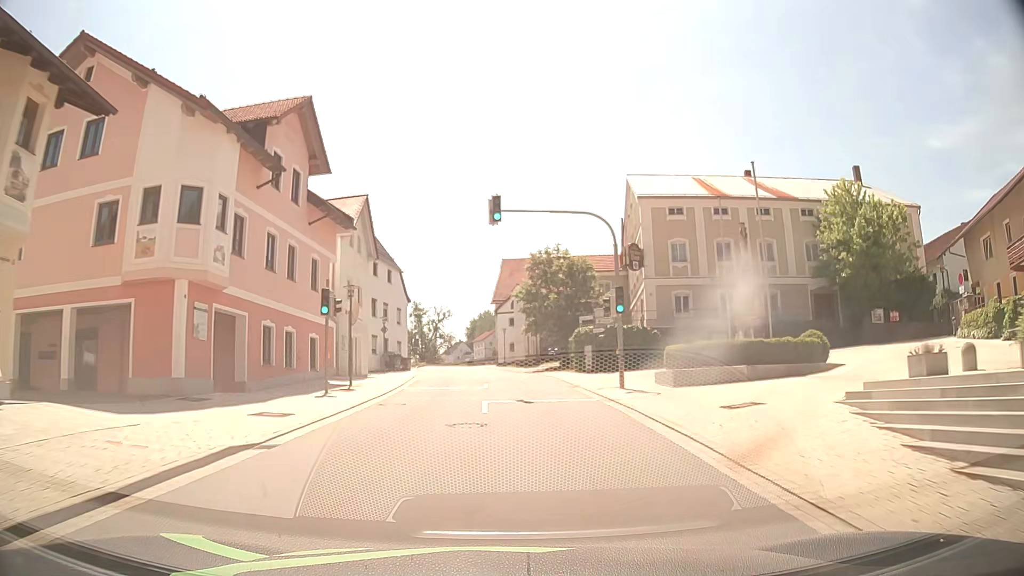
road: tertiary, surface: asphalt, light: Day
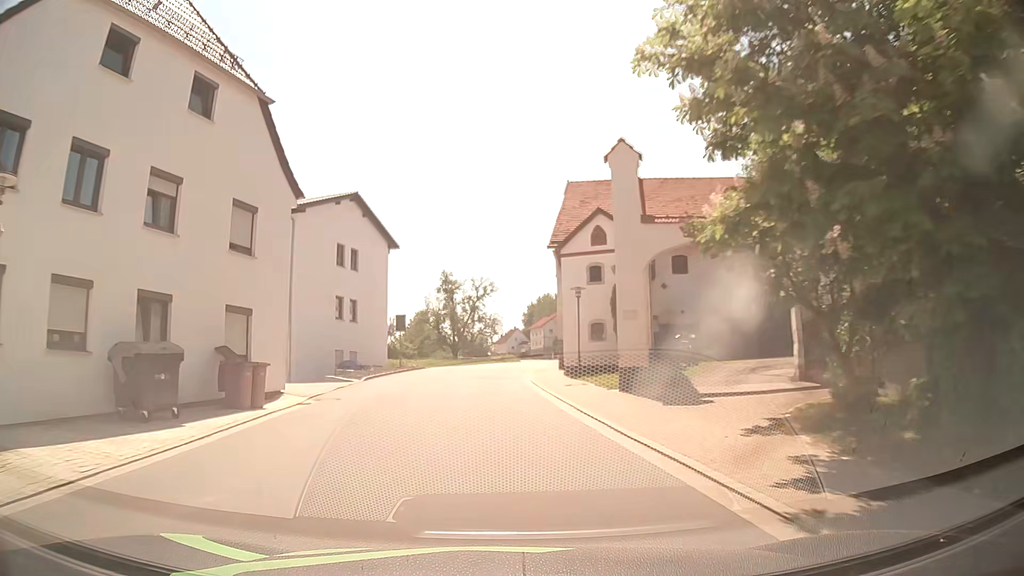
(-0.4, +38.8) m; -5°
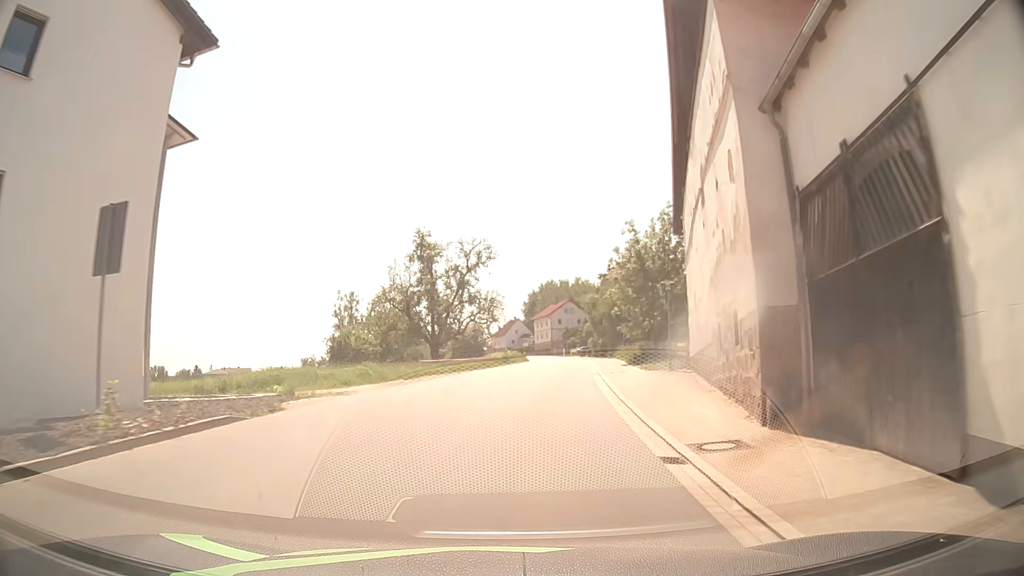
(-0.9, +31.3) m; -2°
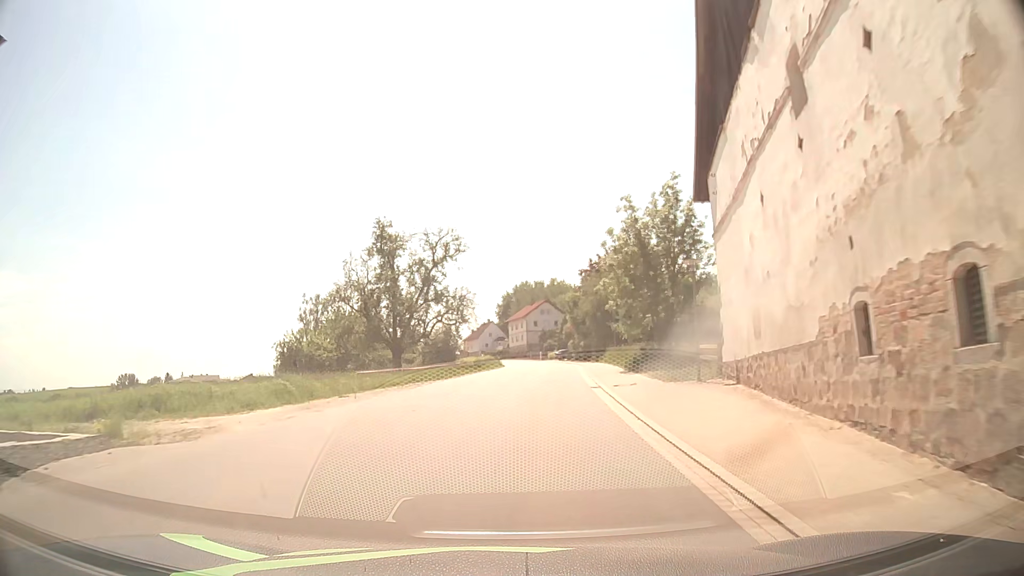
(+0.3, +7.8) m; +3°
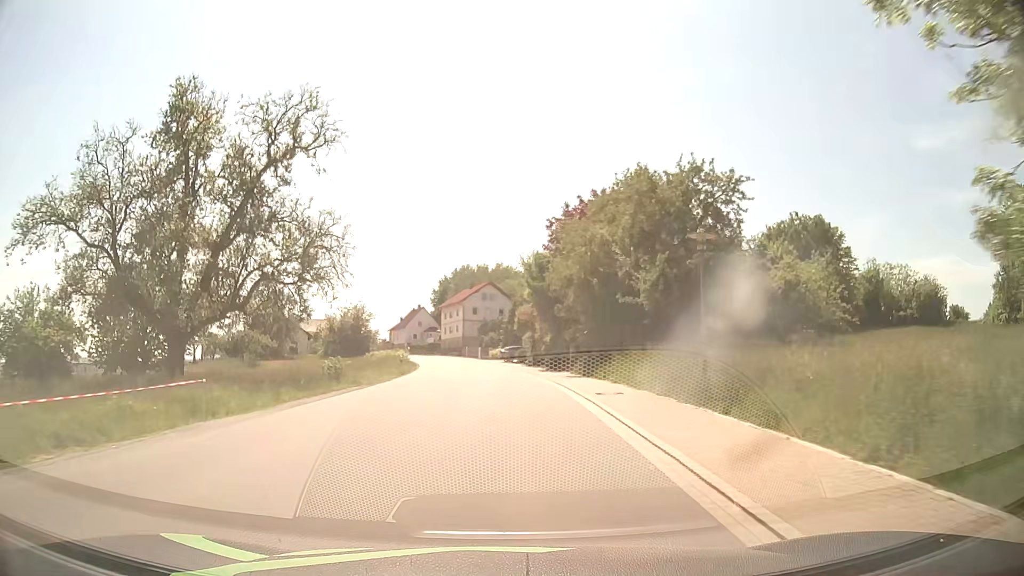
(+1.8, +31.2) m; +5°
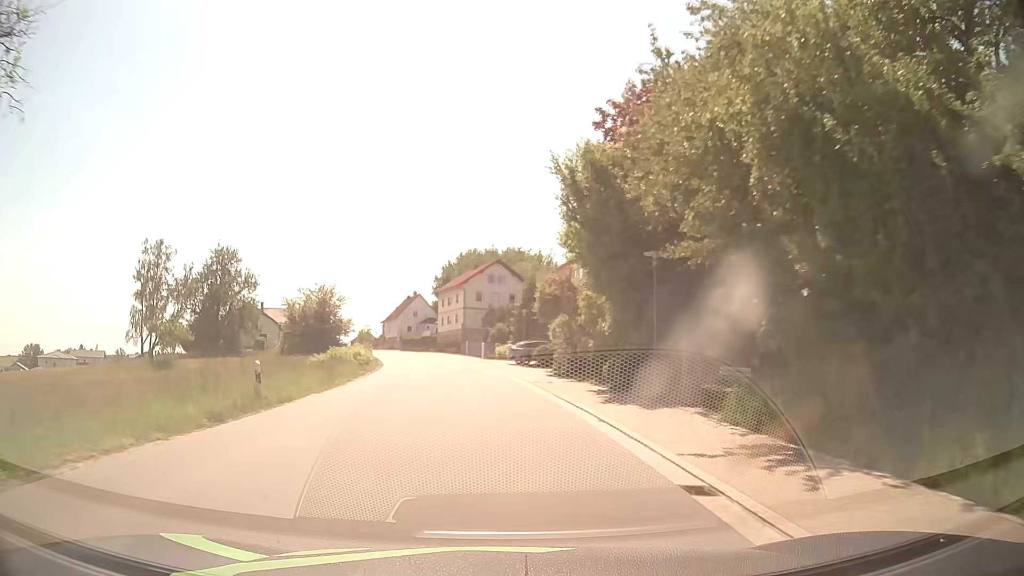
(+0.1, +23.5) m; 0°
(0, +10) (-1, +20) (-2, +30) (-3, +40) (-4, +50) (-6, +60) (-8, +69) (-11, +79) (-14, +88) (-17, +98) m
